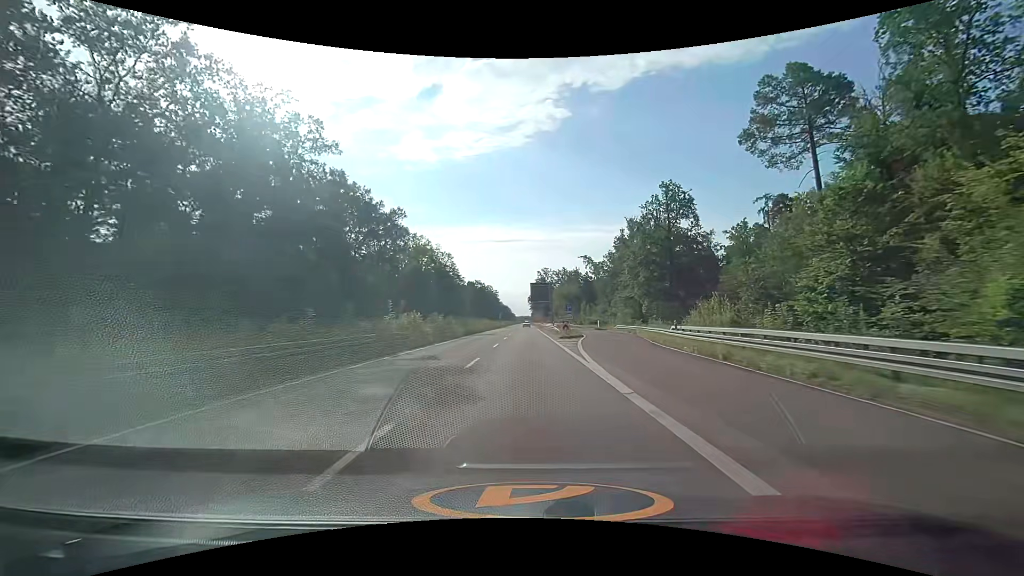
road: trunk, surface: asphalt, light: Day
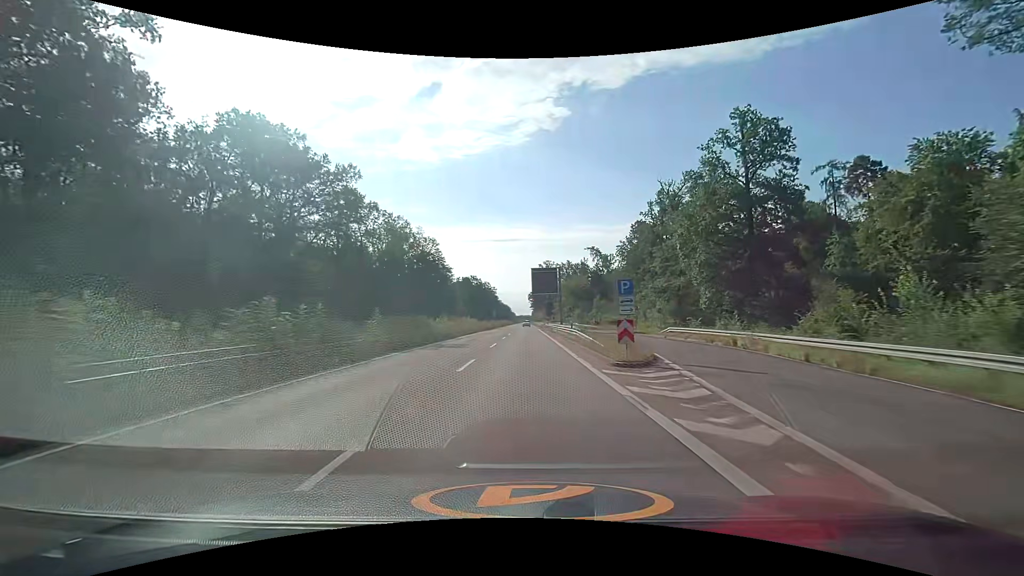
(0.0, +25.0) m; 0°
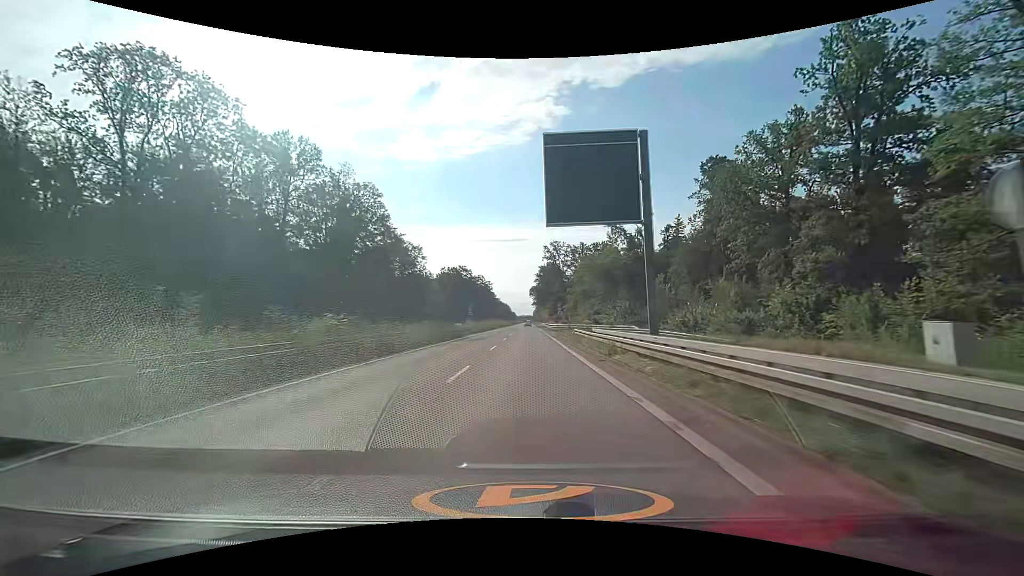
(-0.2, +49.9) m; 0°
(0, +10) (0, +20) (0, +30) (0, +40) (0, +50) (0, +60) (0, +70) (0, +80) (0, +90) (0, +100) m
